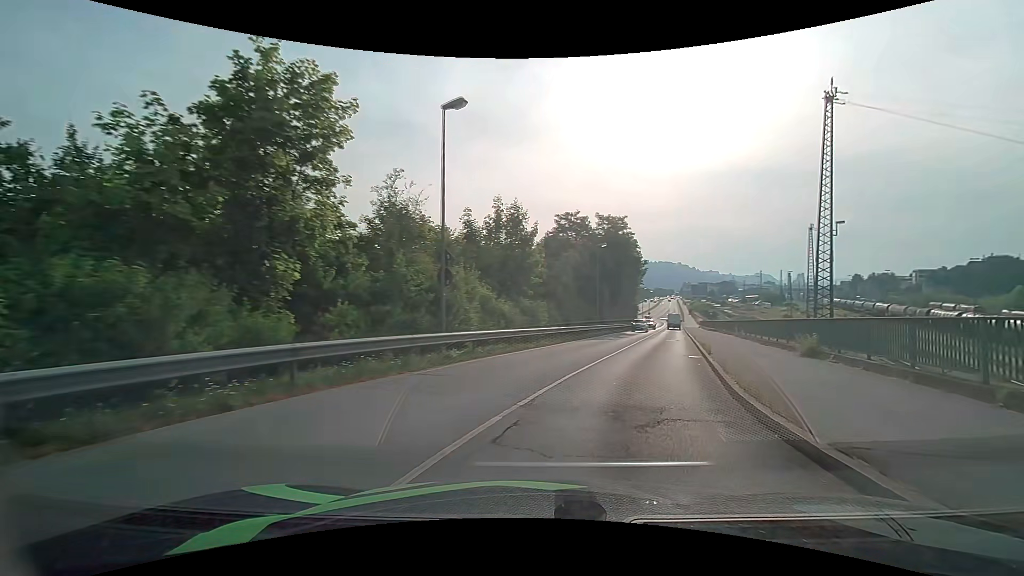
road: unclassified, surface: asphalt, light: Day
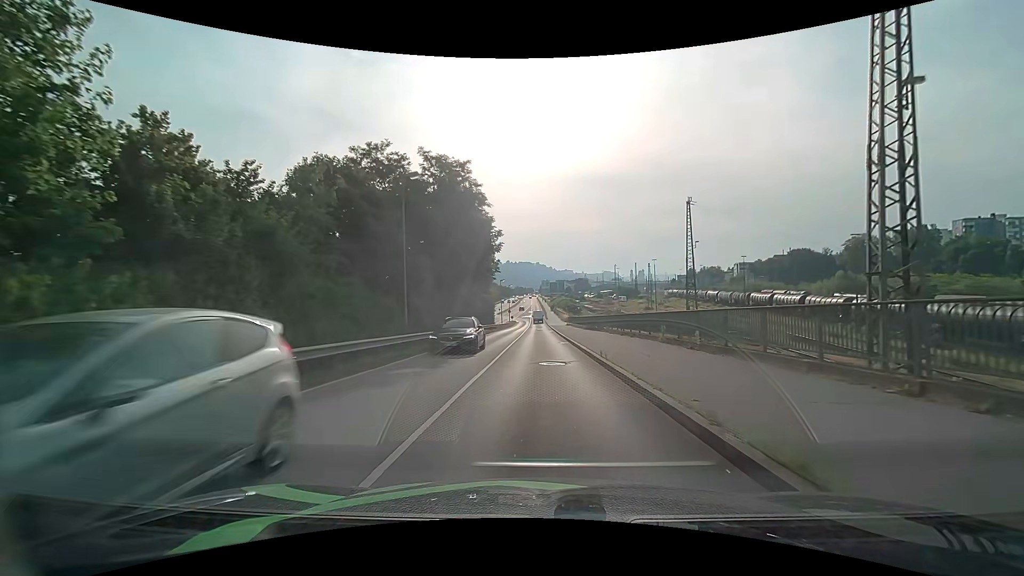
(+4.5, +21.9) m; +15°
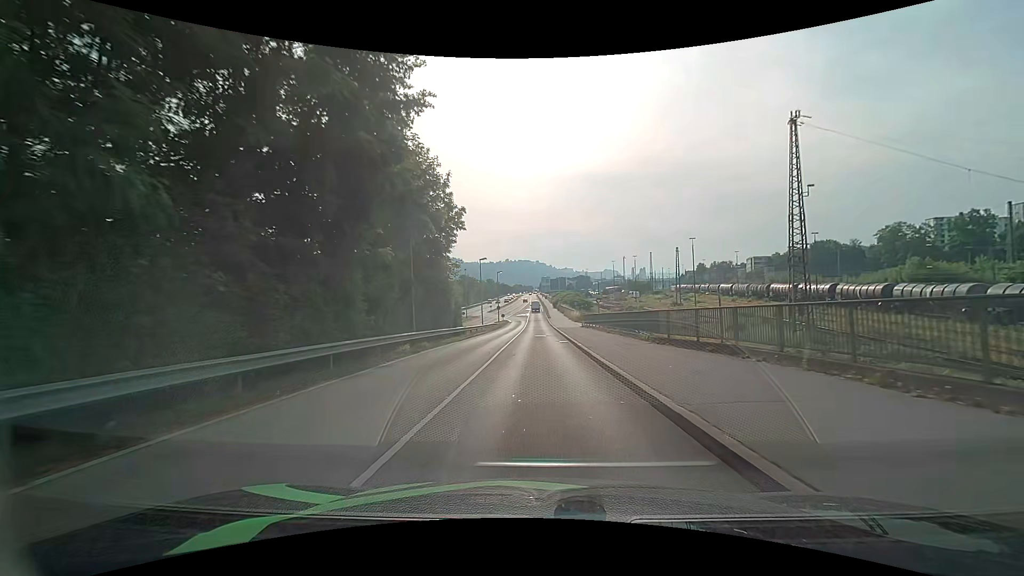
(+0.1, +28.6) m; 0°
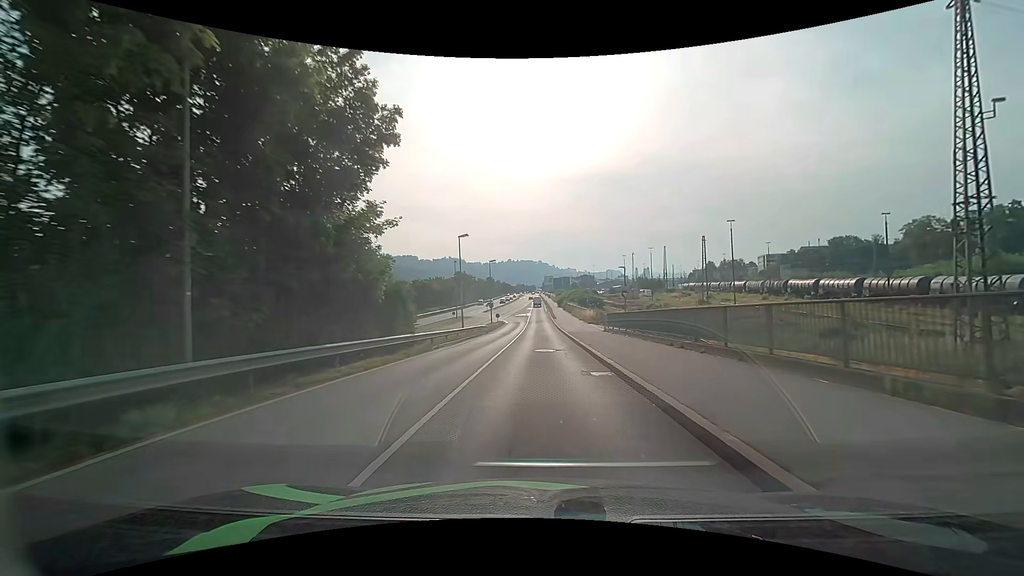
(-0.1, +15.8) m; 0°
(0, +10) (0, +20) (0, +30) (0, +40) (0, +50) (-1, +60) (-1, +70) (-1, +80) (-1, +90) (-1, +100) m
